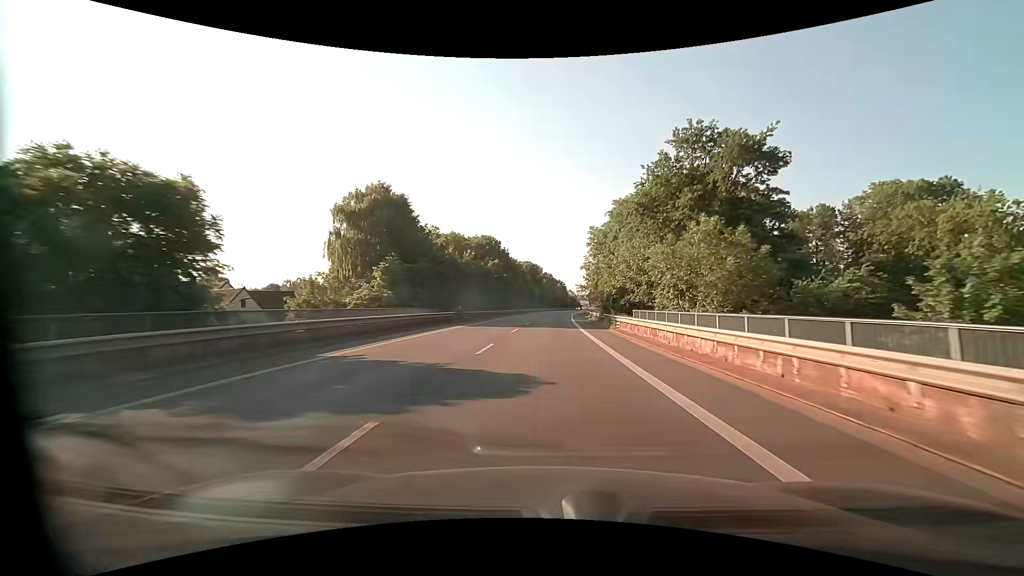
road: primary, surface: asphalt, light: Day
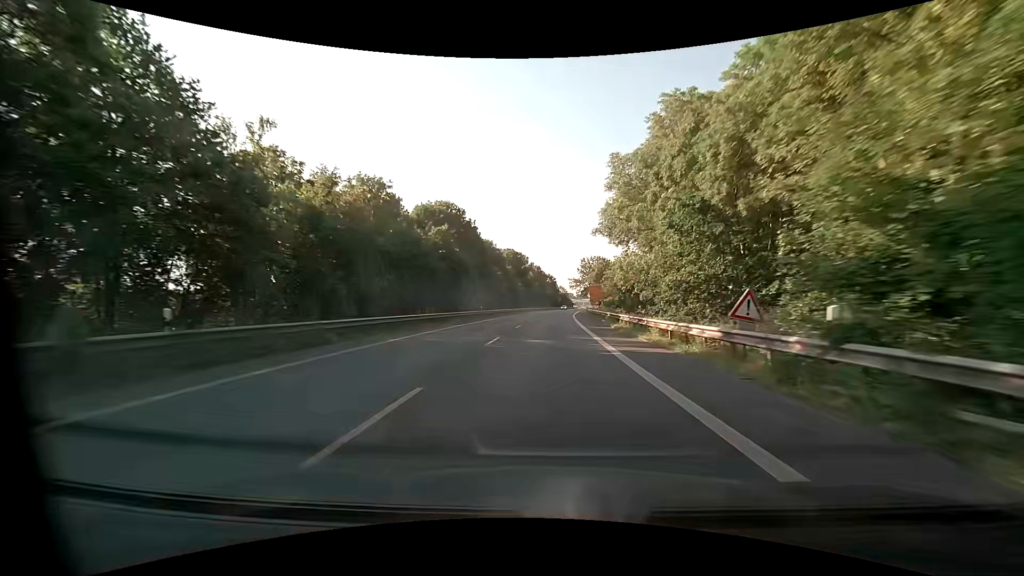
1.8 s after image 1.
(+0.4, +34.0) m; +2°
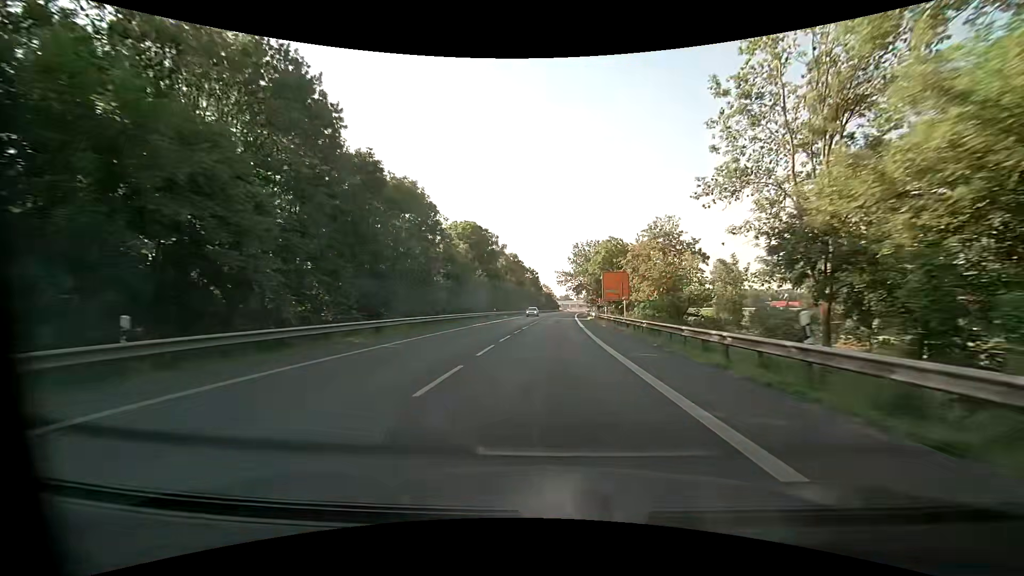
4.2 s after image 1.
(+0.6, +45.3) m; +2°
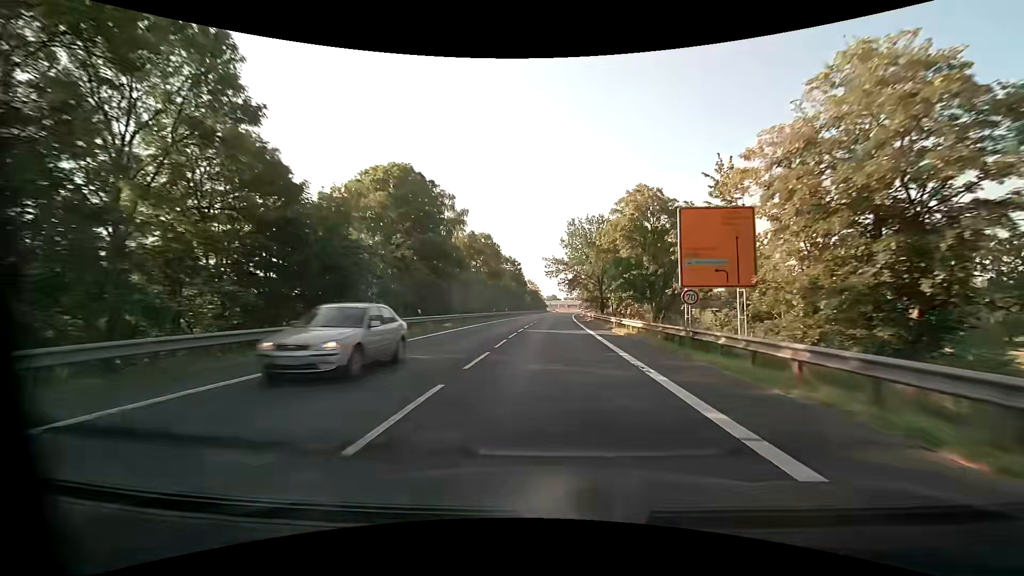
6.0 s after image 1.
(+0.4, +34.0) m; +1°
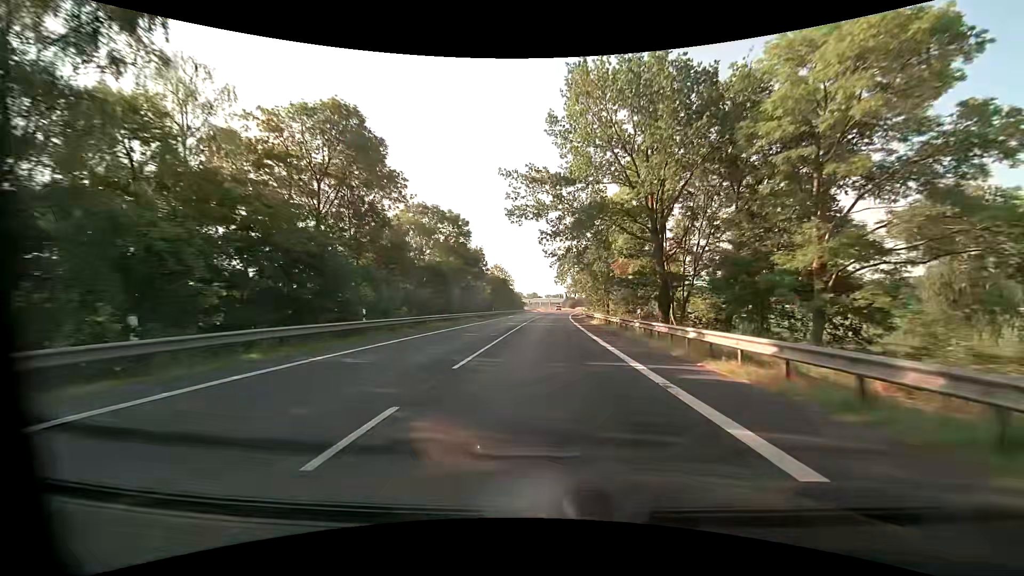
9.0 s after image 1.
(+1.3, +56.6) m; +2°
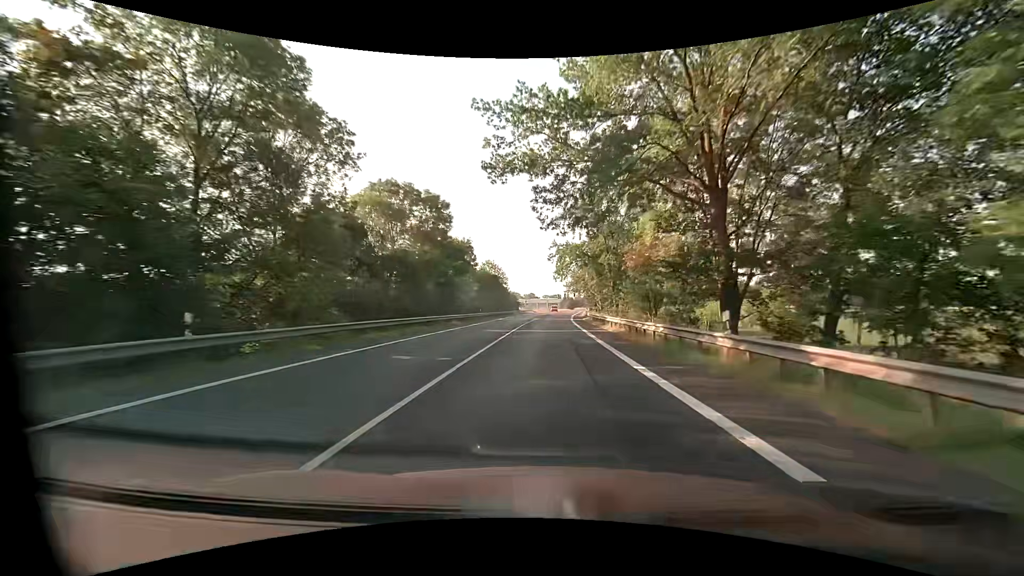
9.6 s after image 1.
(0.0, +11.3) m; 0°
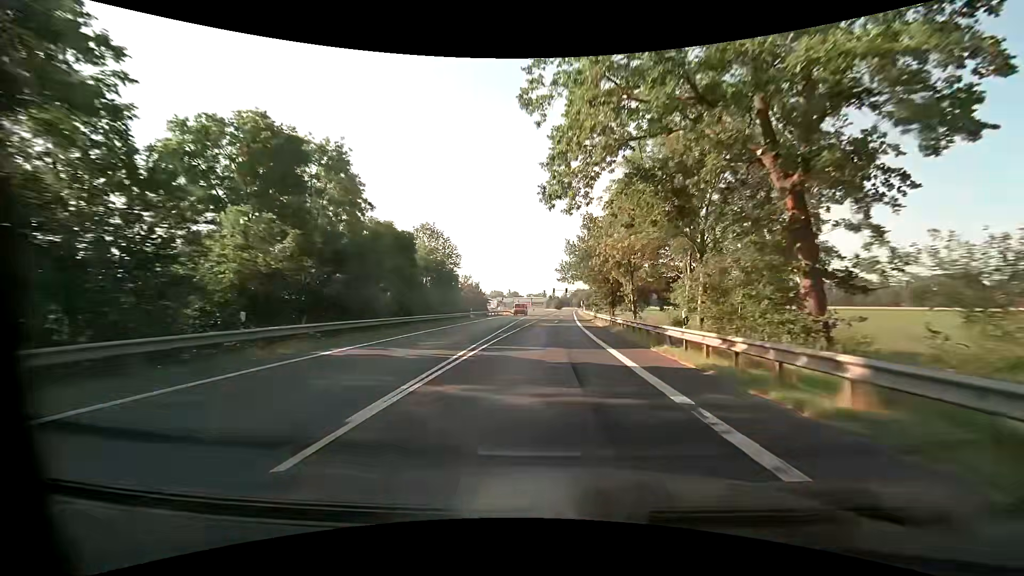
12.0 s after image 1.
(+0.4, +45.3) m; +2°
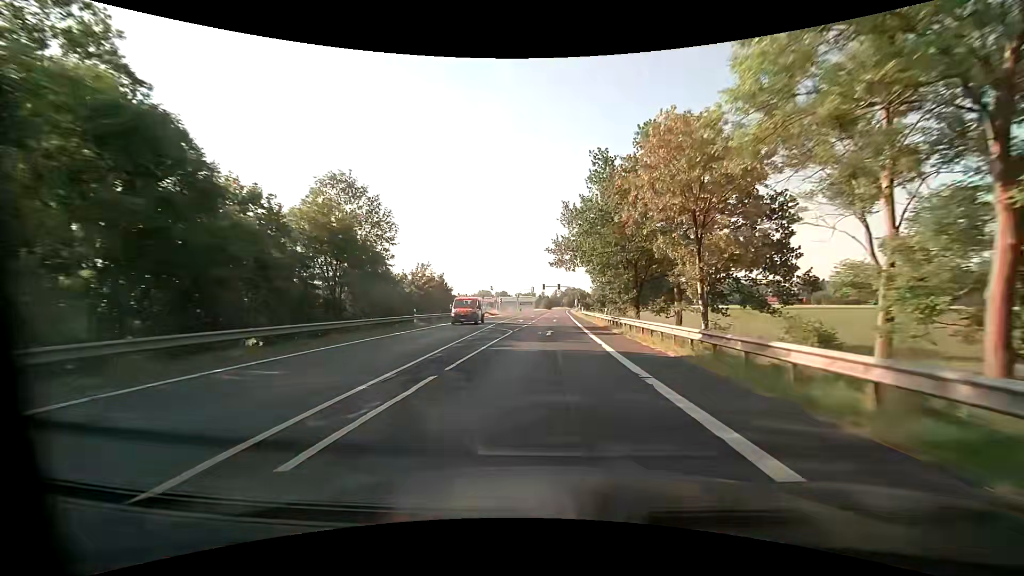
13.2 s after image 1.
(+0.2, +22.6) m; +1°
(0, +10) (0, +20) (0, +30) (0, +40) (0, +50) (0, +60) (+1, +70) (+1, +80) (+1, +90) (+2, +100) m
